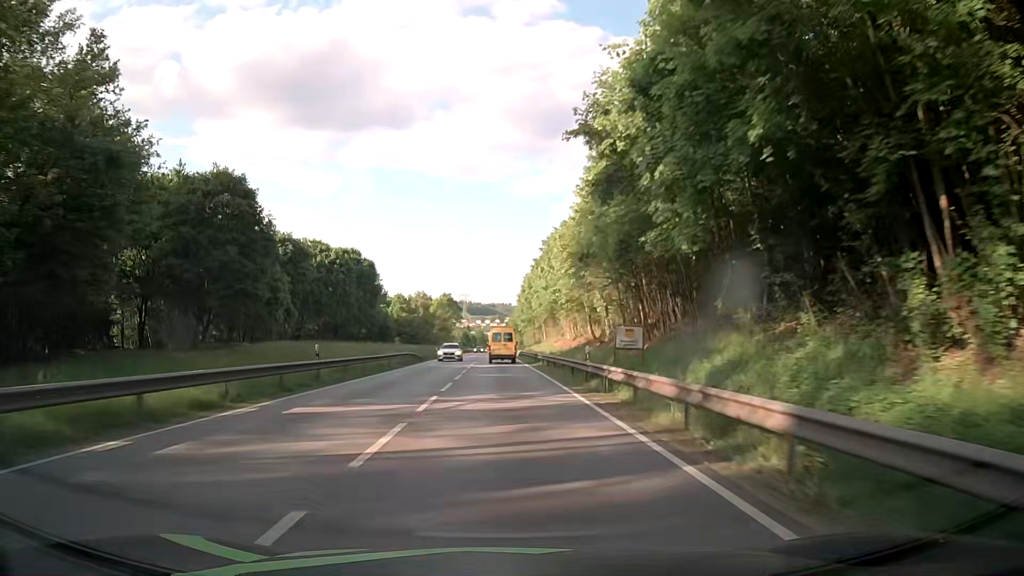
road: primary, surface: asphalt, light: Day
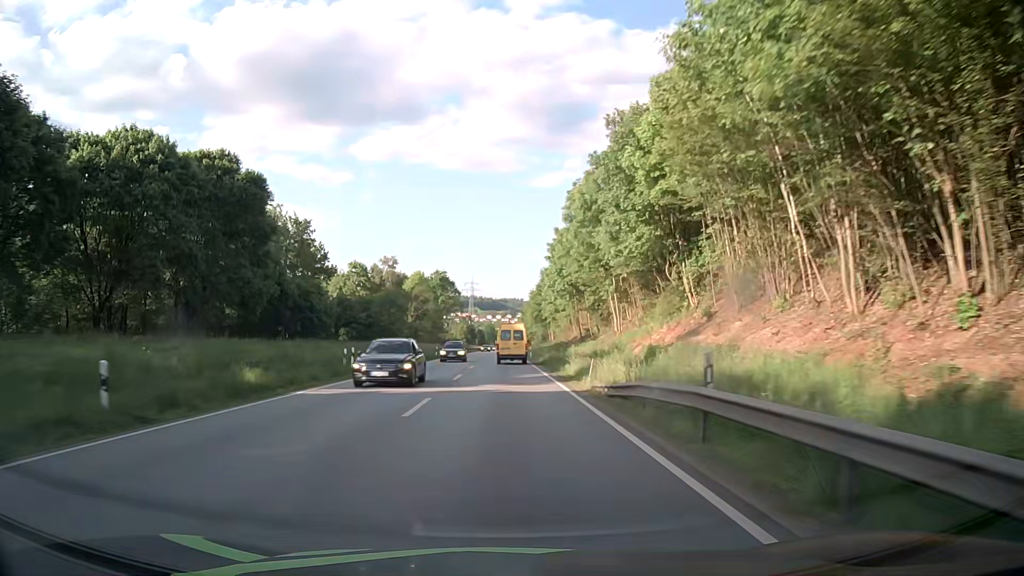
(-1.1, +61.5) m; -1°
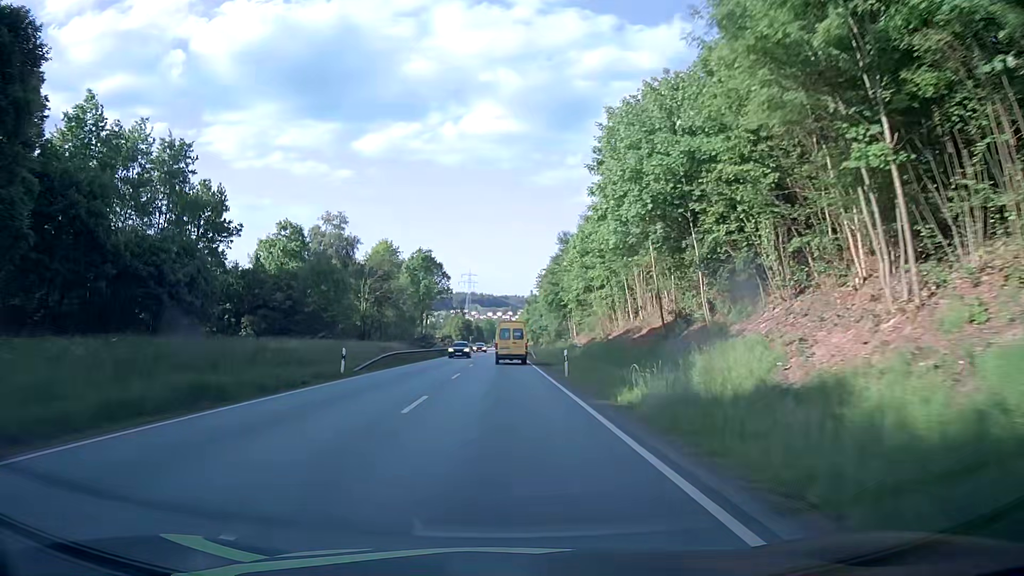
(-0.1, +36.1) m; 0°
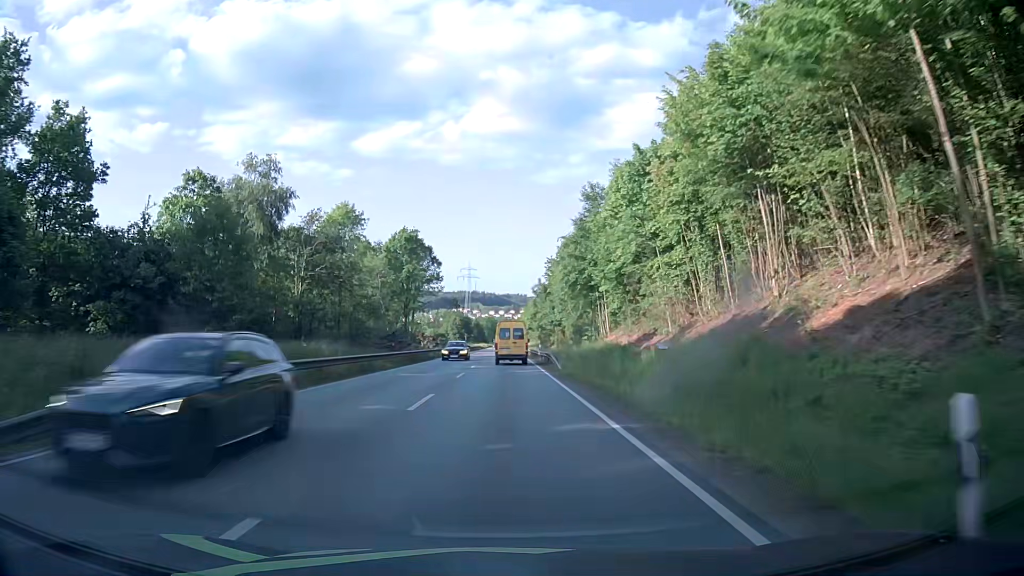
(-0.1, +23.8) m; -1°
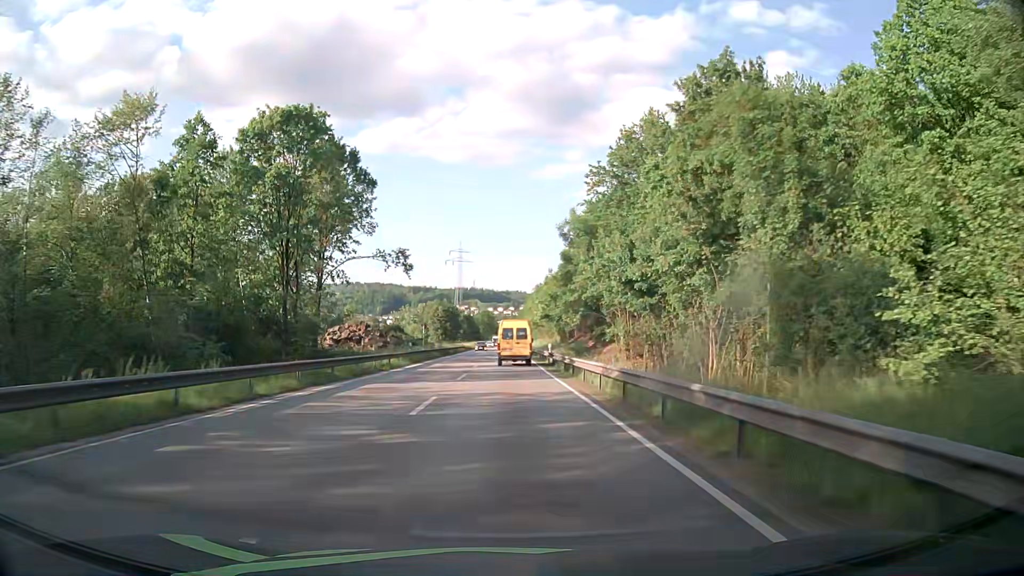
(+0.2, +59.0) m; 0°
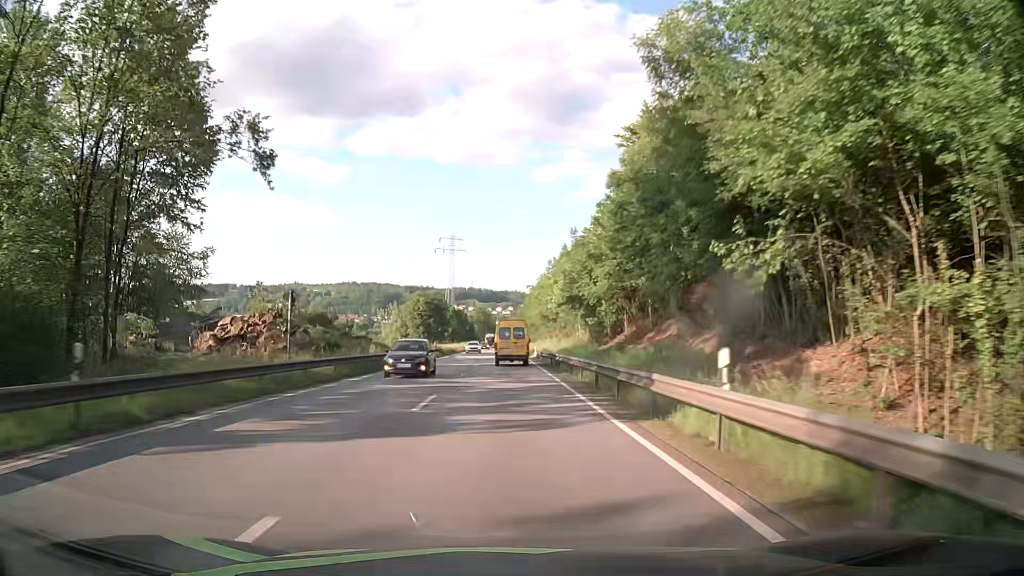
(0.0, +35.5) m; 0°
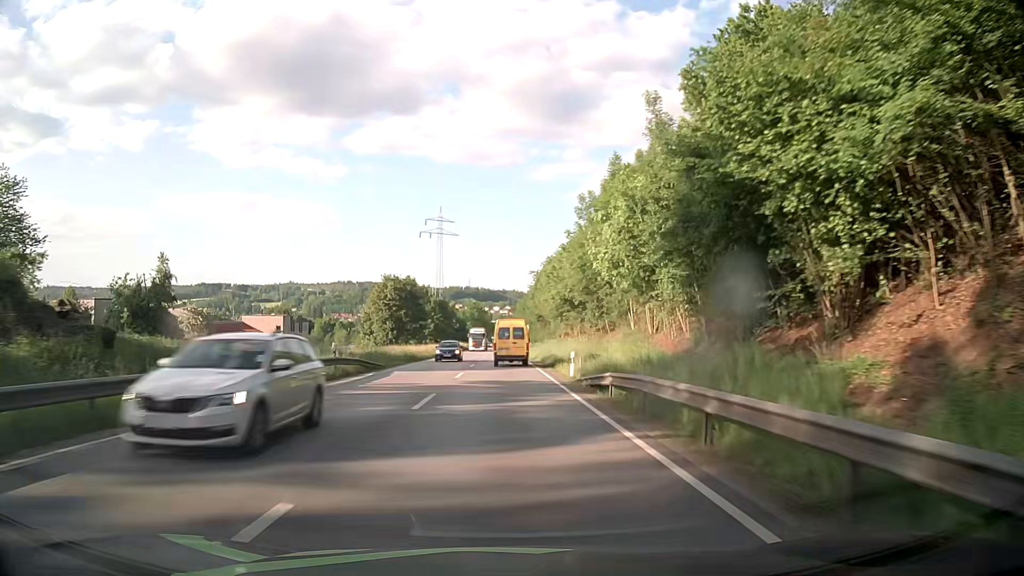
(-0.1, +35.7) m; 0°
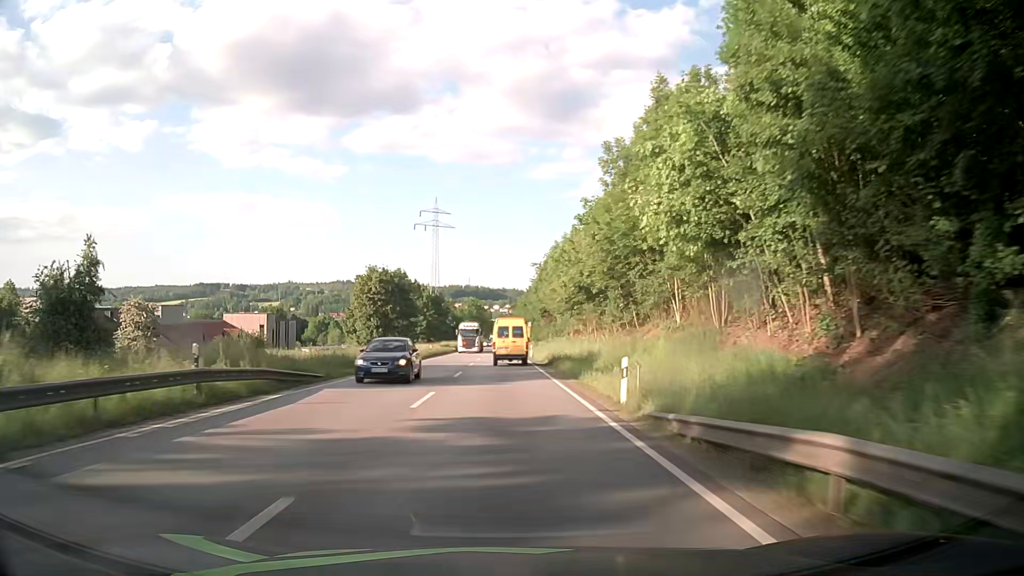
(0.0, +11.9) m; 0°
(0, +10) (0, +20) (0, +30) (0, +40) (0, +50) (0, +60) (0, +70) (0, +80) (0, +90) (0, +100) m
